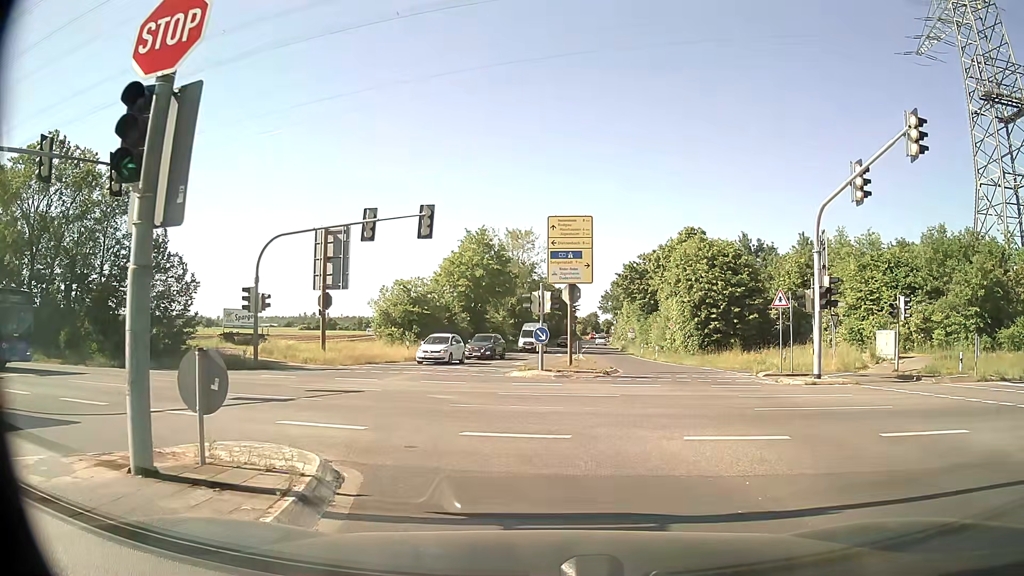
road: secondary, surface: asphalt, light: Day
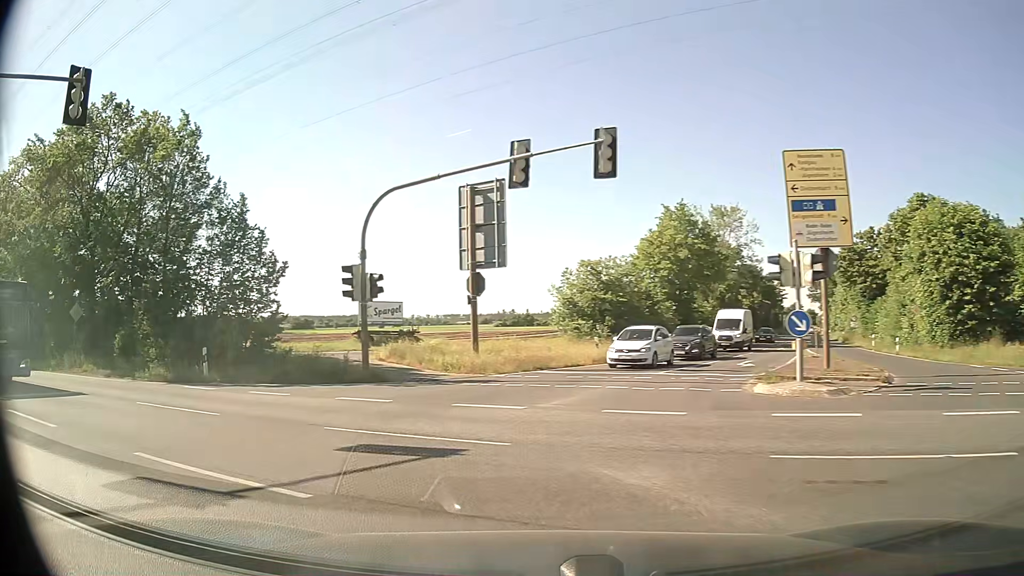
(-0.8, +10.1) m; -15°
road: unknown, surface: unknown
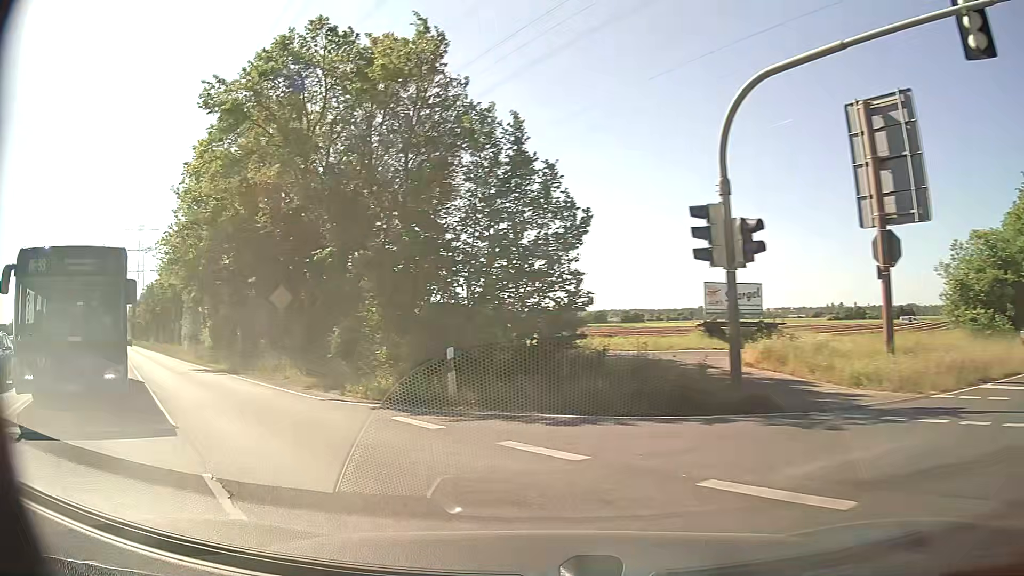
(-2.3, +8.9) m; -29°
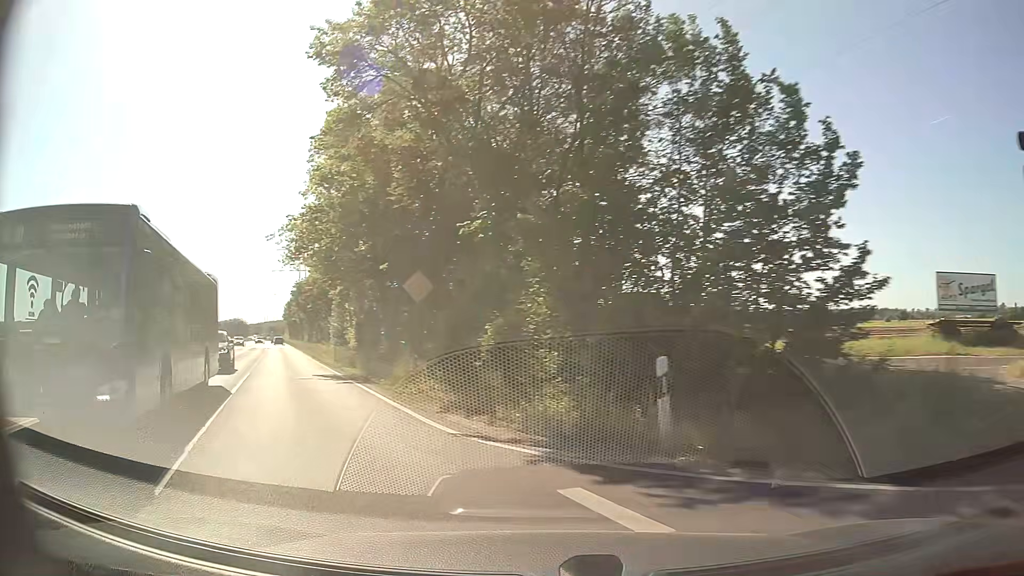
(-0.6, +5.1) m; -15°
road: secondary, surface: asphalt
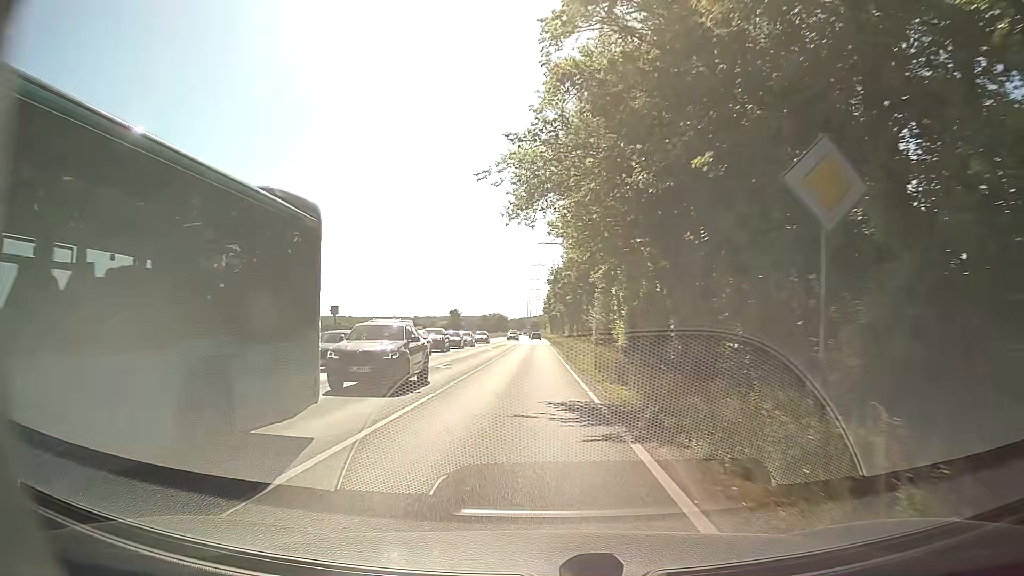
(-2.6, +10.9) m; -23°
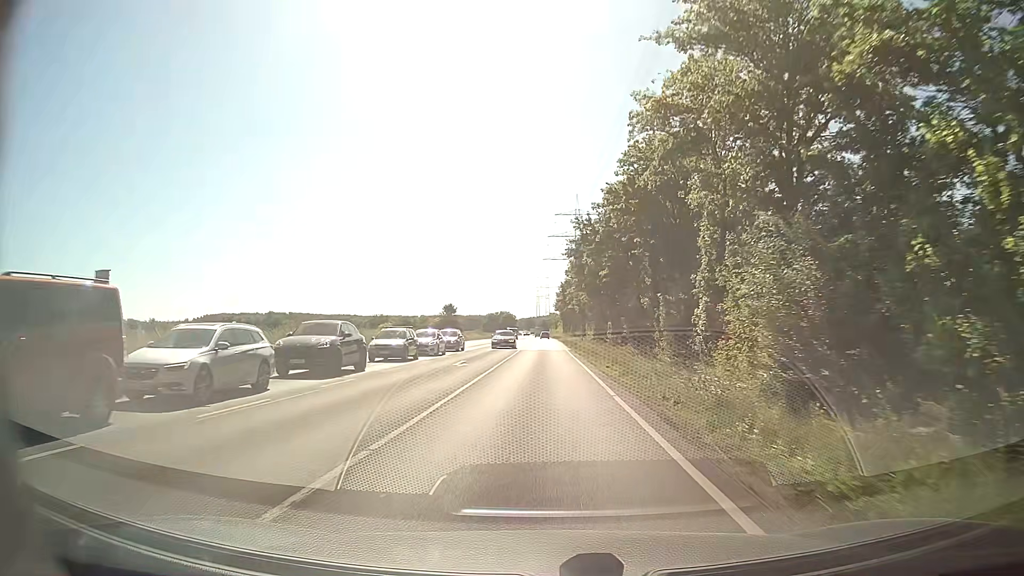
(-0.8, +27.1) m; -2°
(0, +10) (0, +20) (0, +30) (0, +40) (0, +50) (0, +60) (0, +70) (0, +80) (0, +90) (0, +100) m
